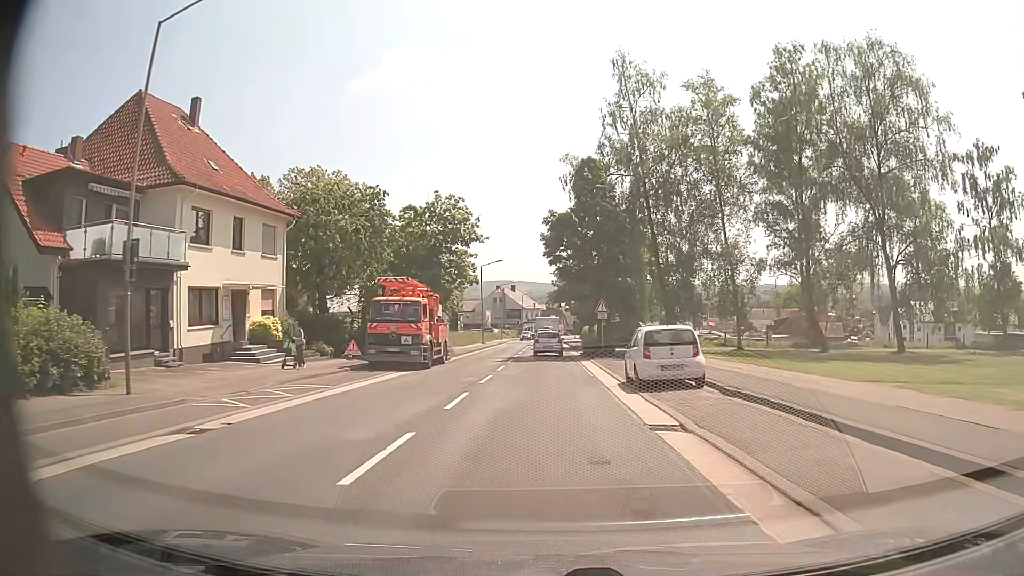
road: secondary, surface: asphalt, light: Day
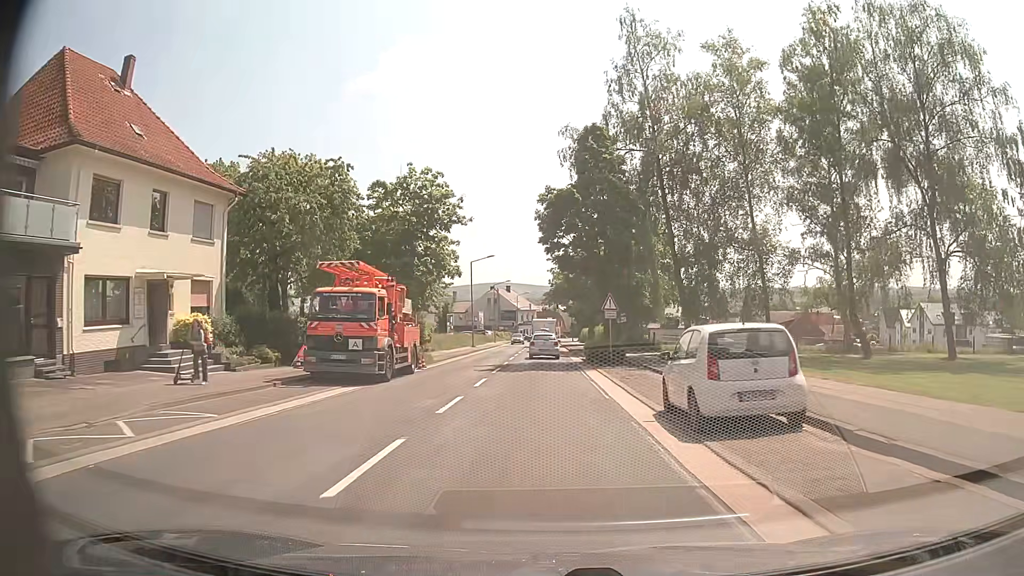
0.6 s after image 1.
(0.0, +6.6) m; 0°
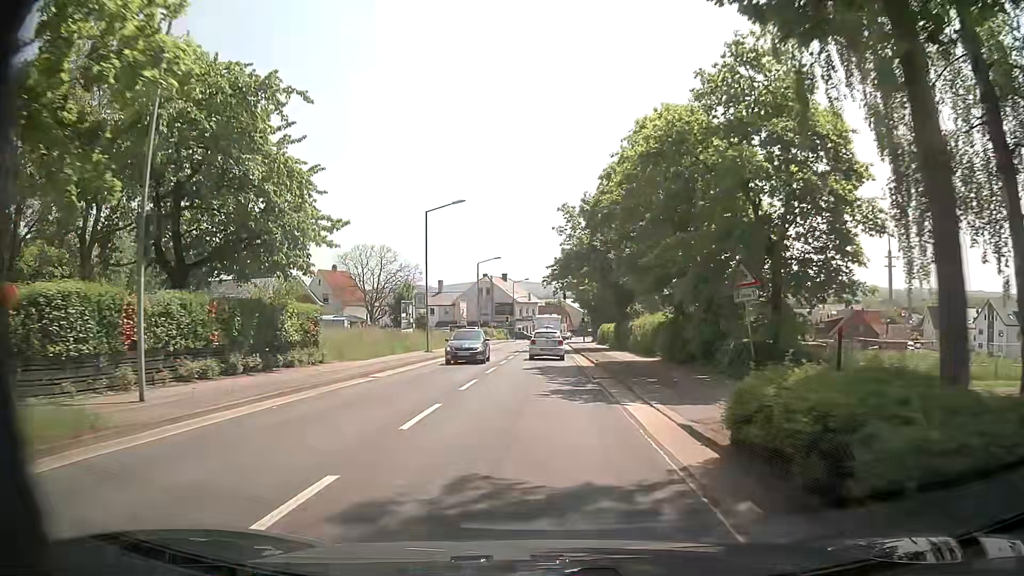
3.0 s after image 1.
(0.0, +27.4) m; 0°
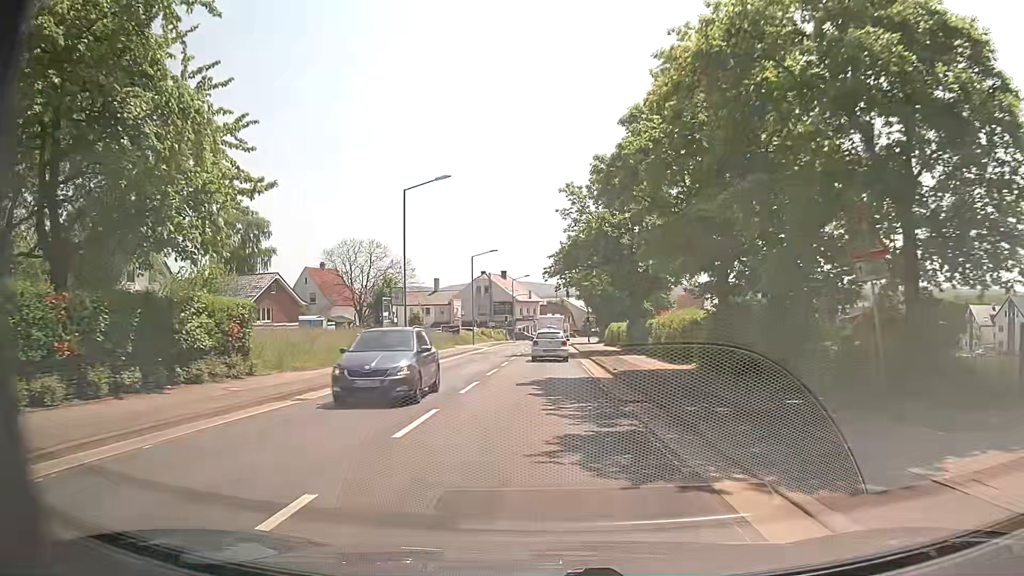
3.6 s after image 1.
(0.0, +6.8) m; 0°
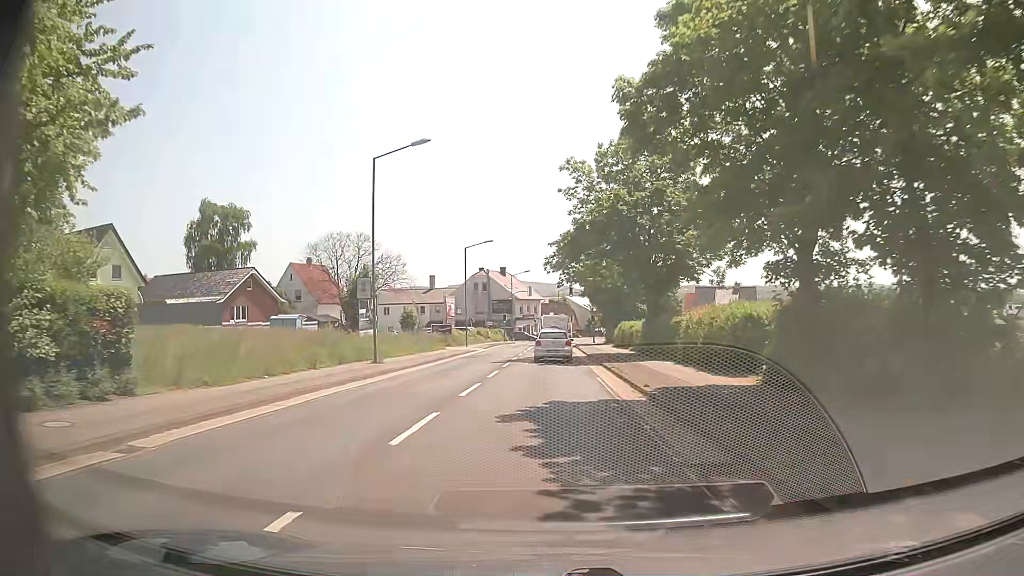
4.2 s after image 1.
(0.0, +6.7) m; 0°
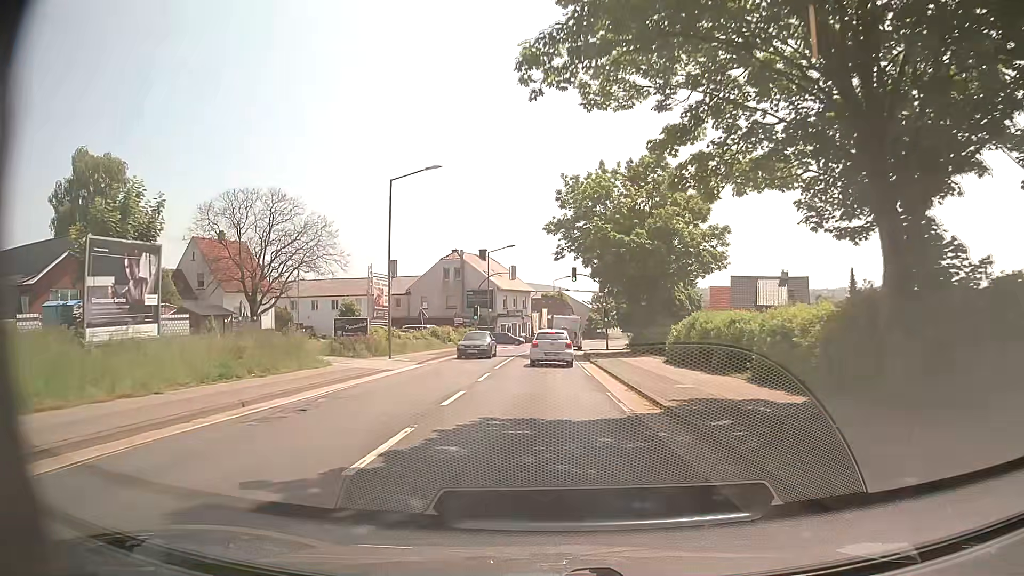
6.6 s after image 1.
(+0.1, +26.3) m; 0°
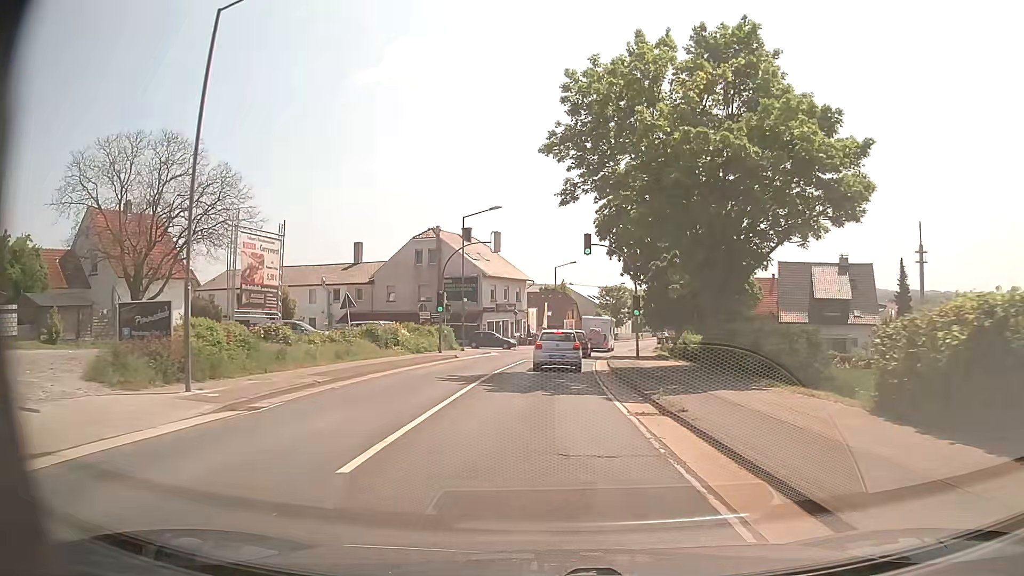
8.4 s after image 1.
(+0.2, +18.6) m; +1°
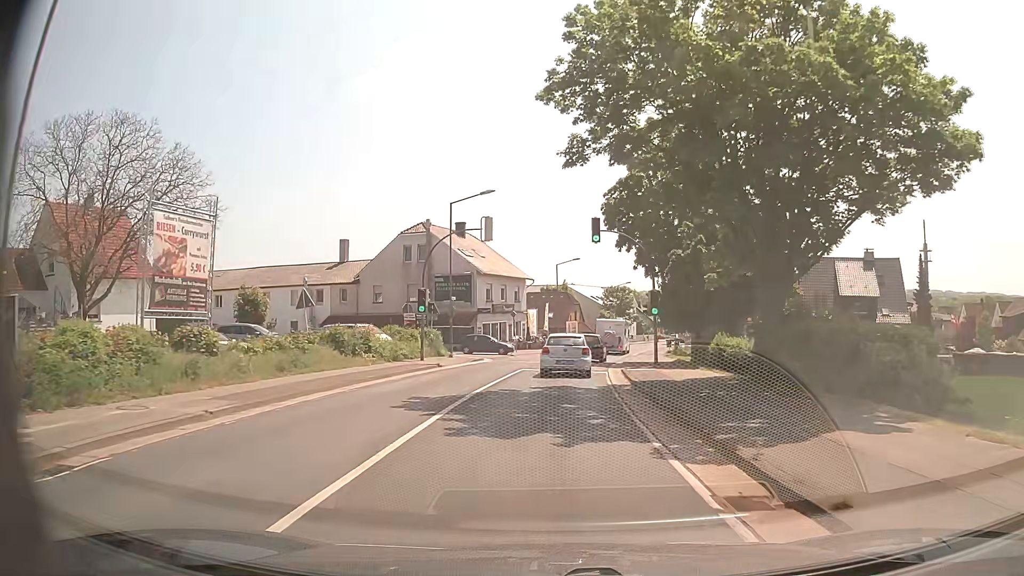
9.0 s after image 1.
(0.0, +5.8) m; 0°
(0, +10) (0, +20) (+1, +30) (+2, +40) (+4, +50) (+6, +60) (+8, +69) (+11, +79) (+14, +88) (+17, +98) m
